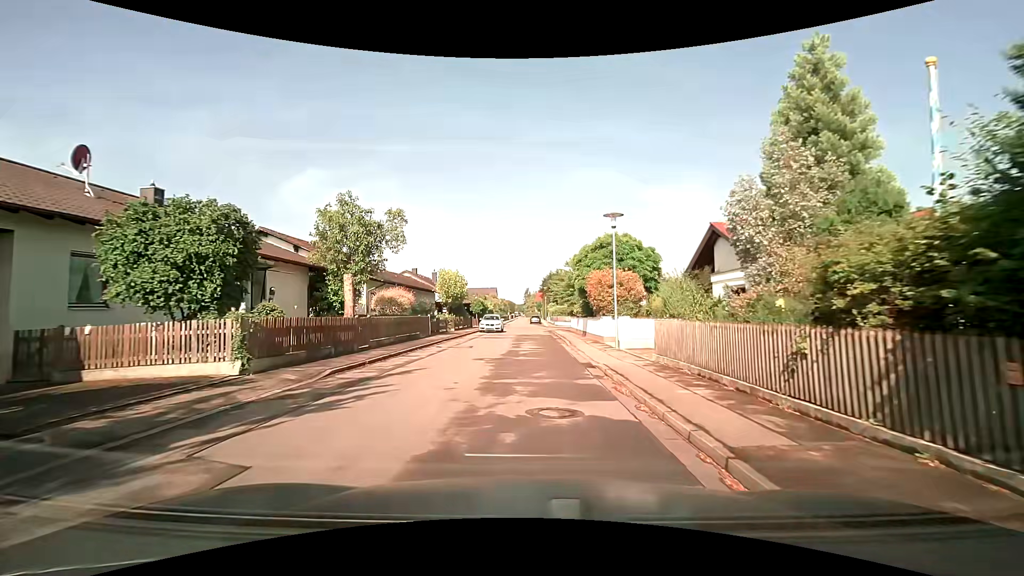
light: Day
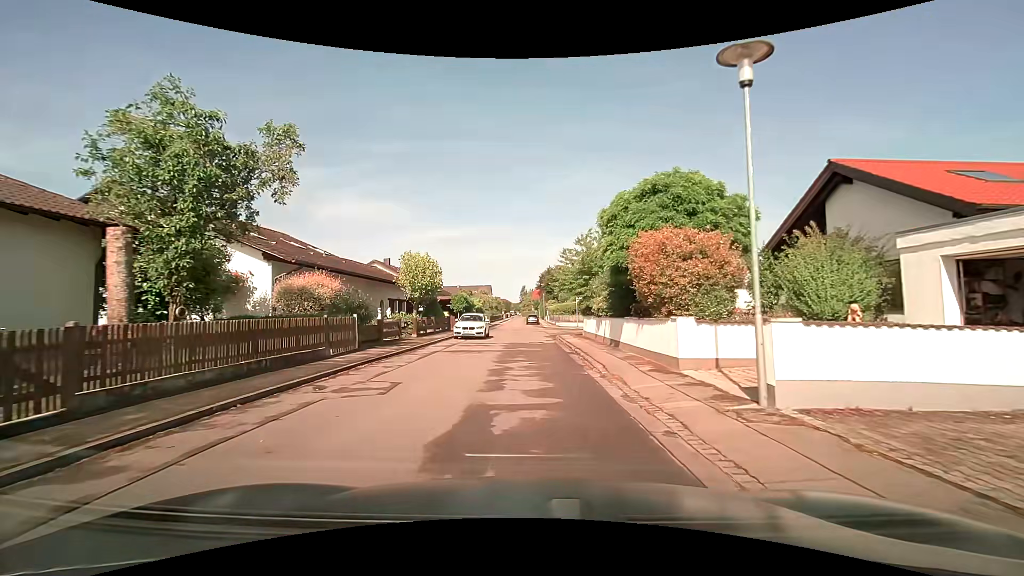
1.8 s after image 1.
(-0.1, +11.8) m; 0°
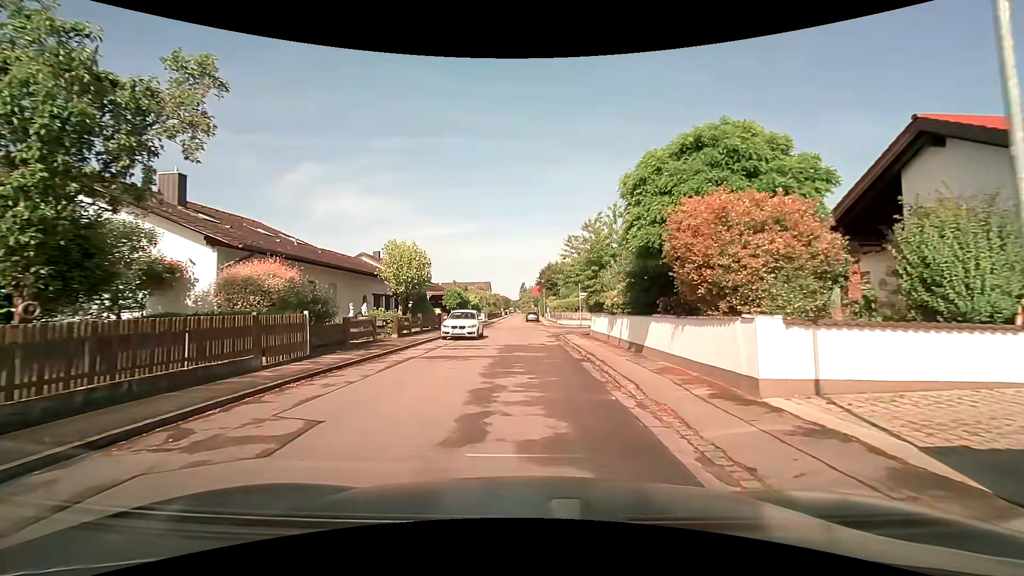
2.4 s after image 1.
(0.0, +3.7) m; -1°
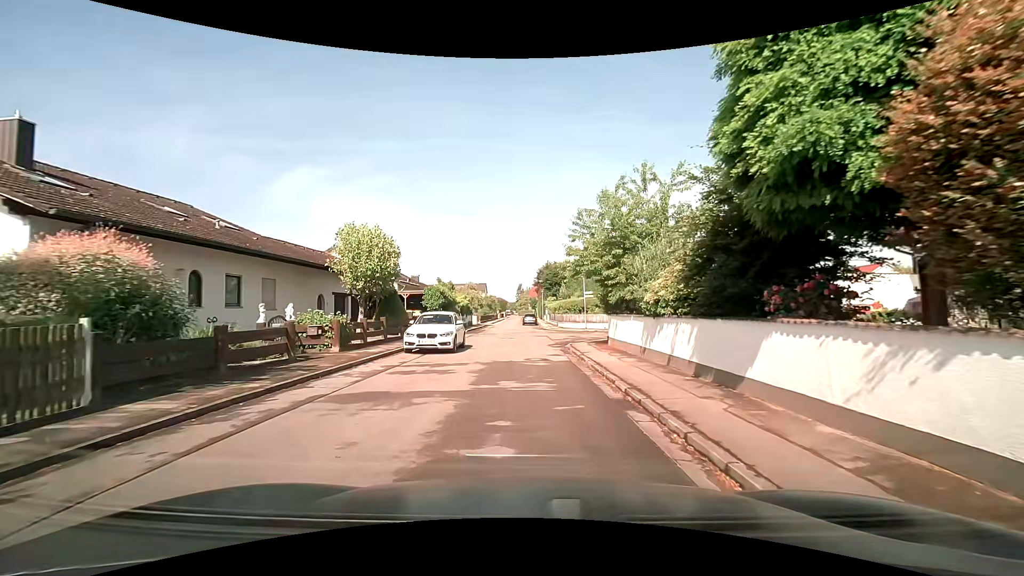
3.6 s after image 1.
(+0.1, +6.5) m; +1°
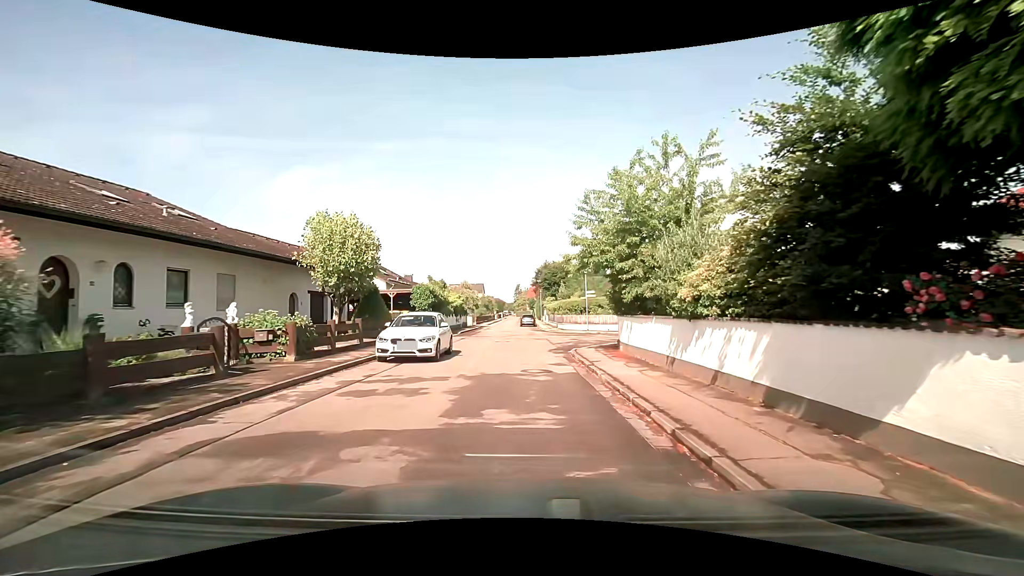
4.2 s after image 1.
(0.0, +2.8) m; -1°
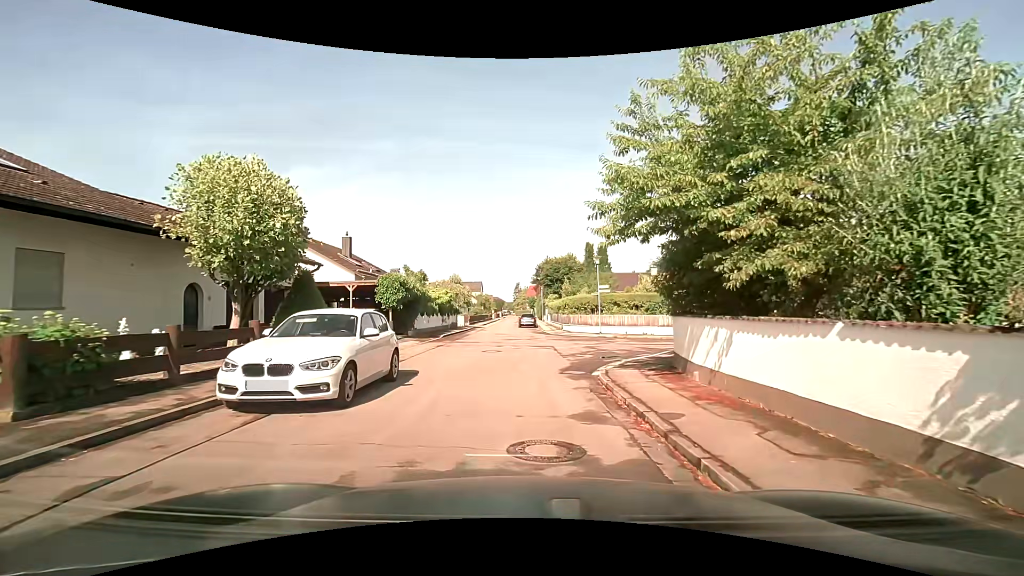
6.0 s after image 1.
(+0.1, +7.0) m; 0°
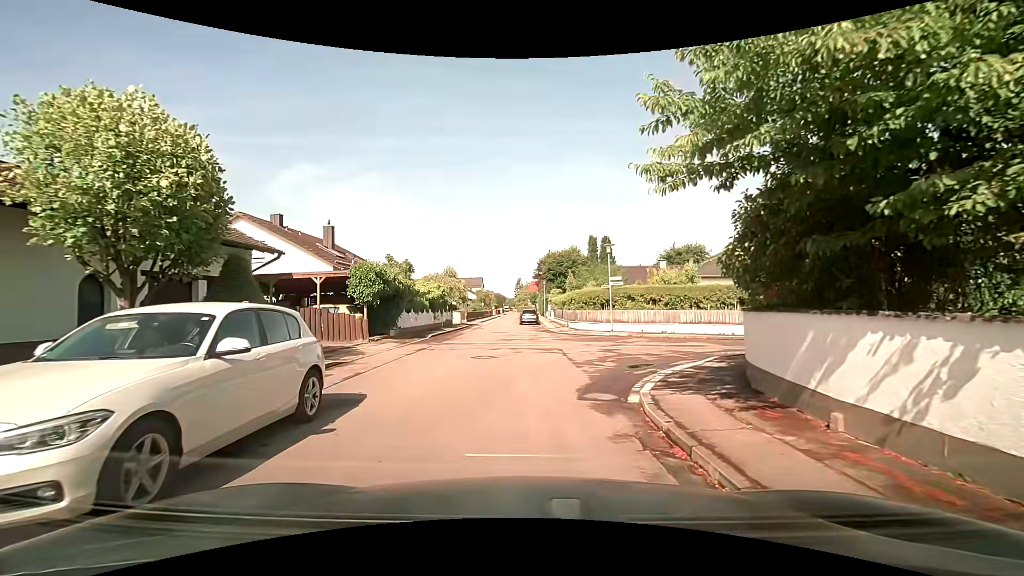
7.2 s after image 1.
(+0.1, +3.9) m; 0°
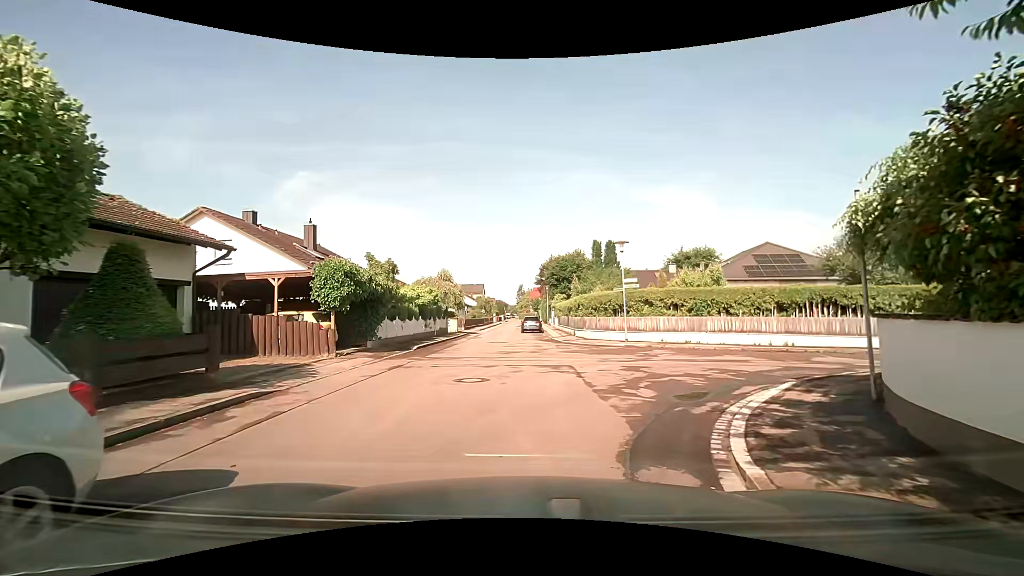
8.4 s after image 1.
(0.0, +3.6) m; -1°
(+1, +10) (+8, +16) (+18, +16) (+28, +14) (+37, +11) (+47, +8) (+57, +6) (+66, +3) (+76, +1) (+86, -2) m
